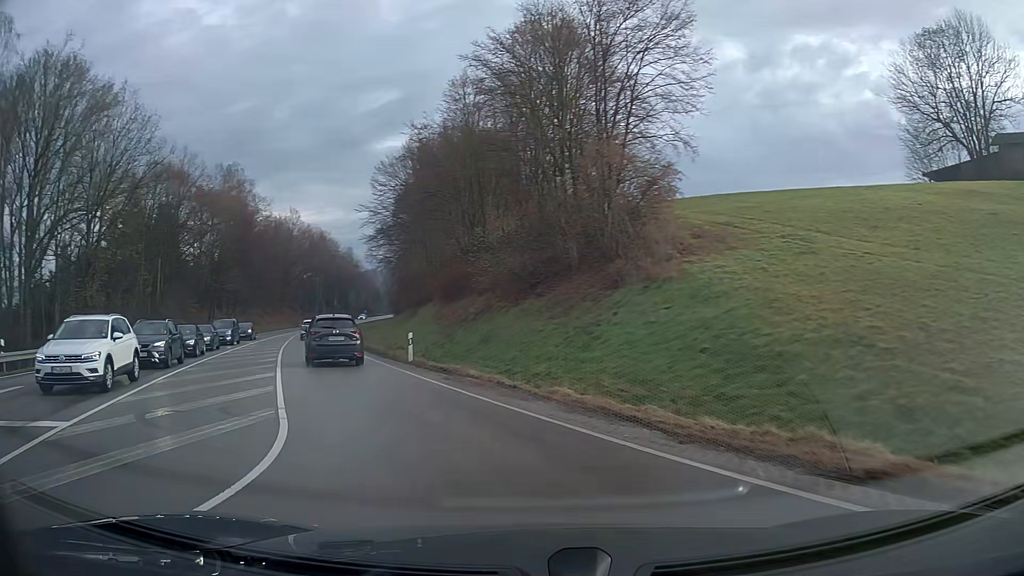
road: primary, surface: asphalt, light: Day
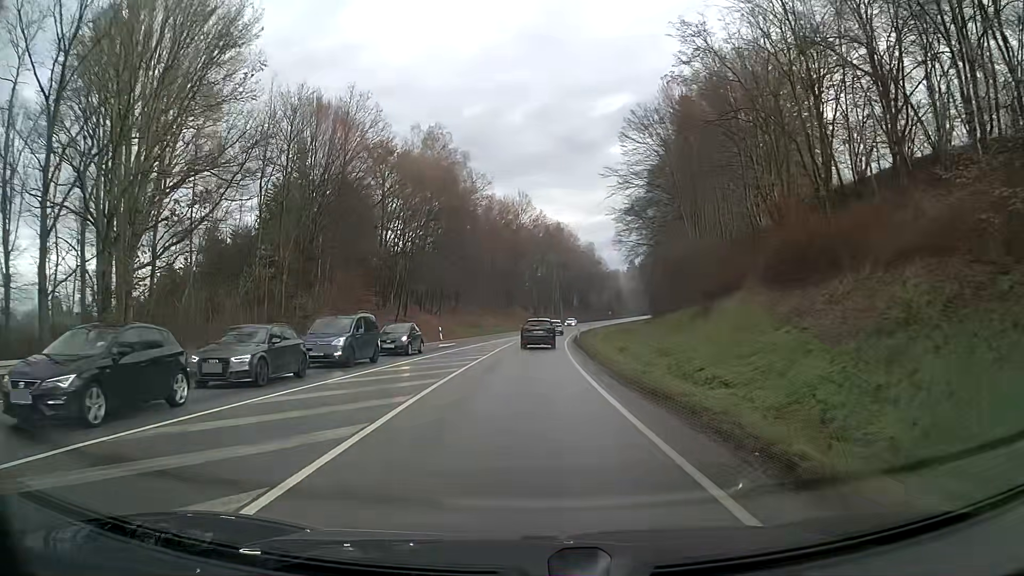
(-5.0, +21.7) m; -17°
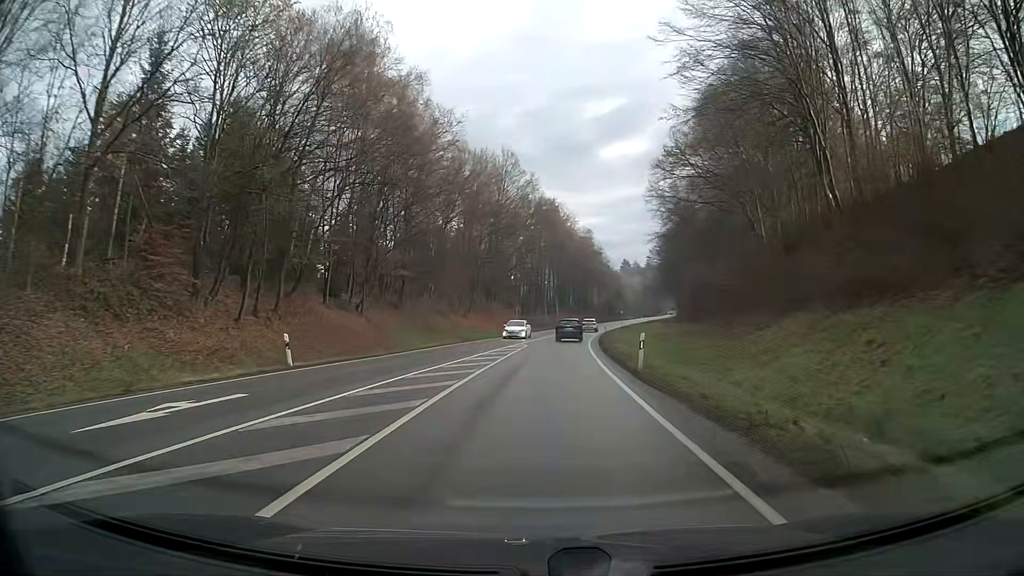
(+0.2, +32.6) m; +2°
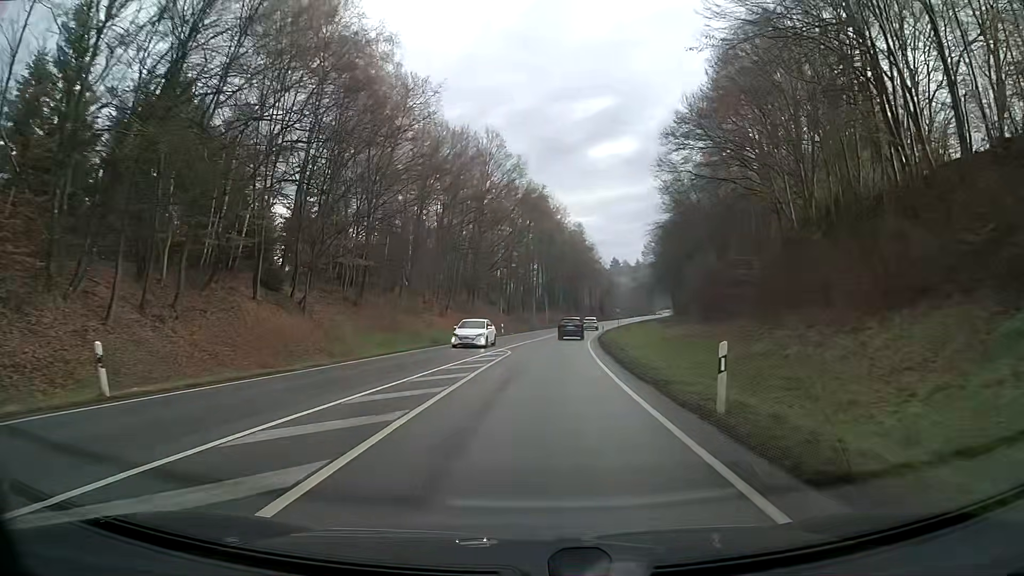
(+0.1, +9.5) m; +1°
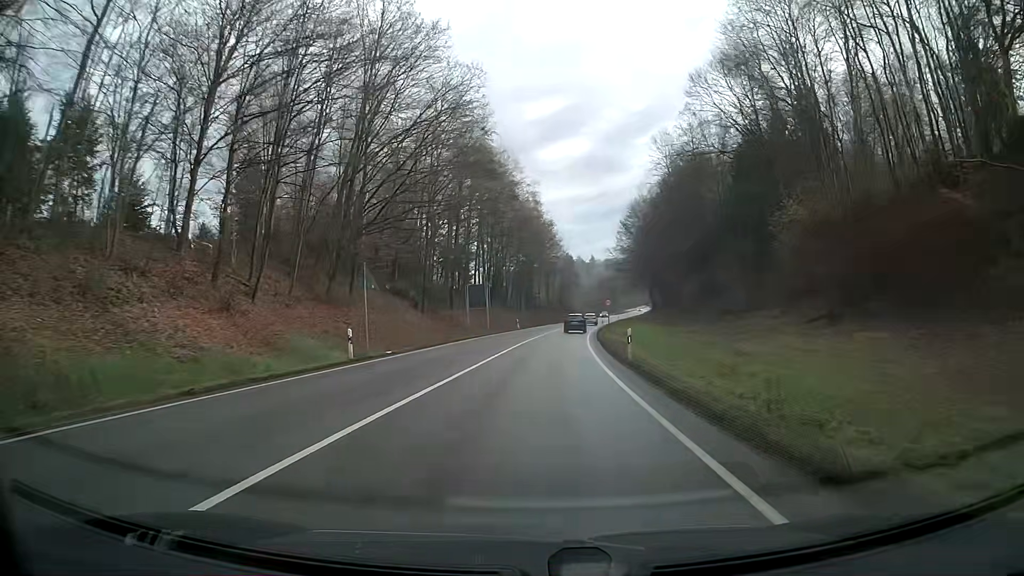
(+1.3, +38.7) m; +4°
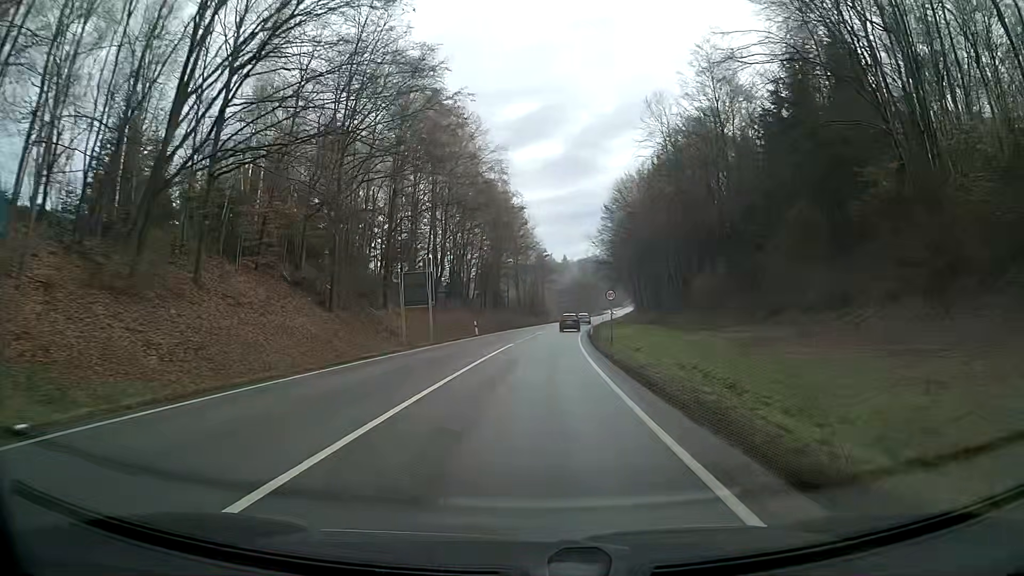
(+0.4, +19.5) m; +2°
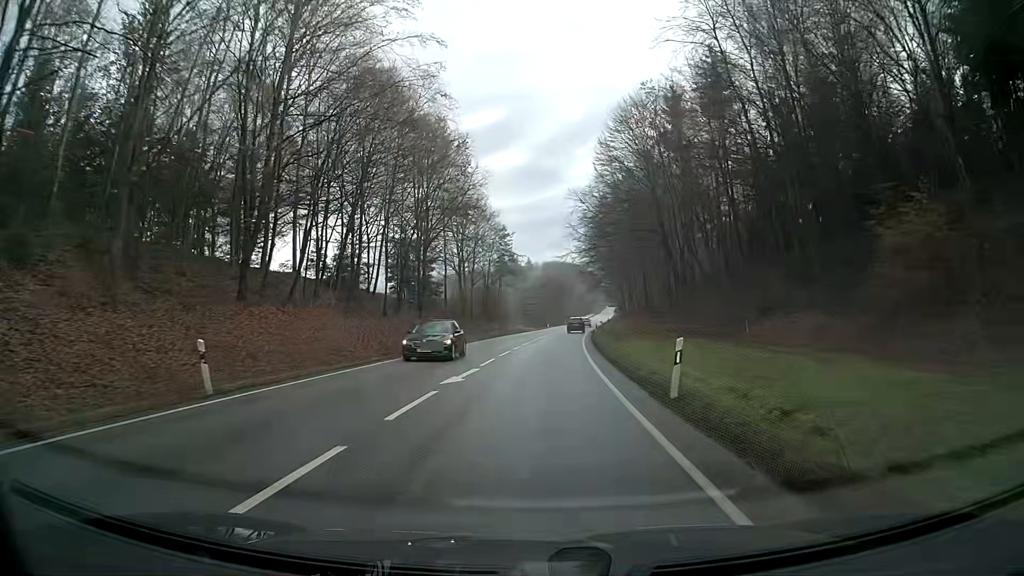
(+1.3, +40.4) m; +3°
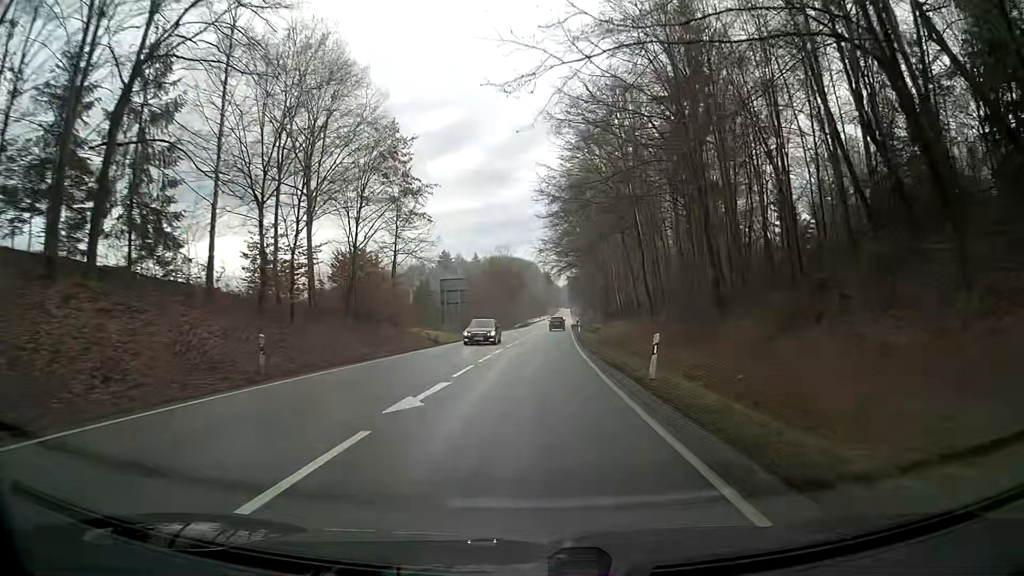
(+1.8, +47.4) m; +4°
